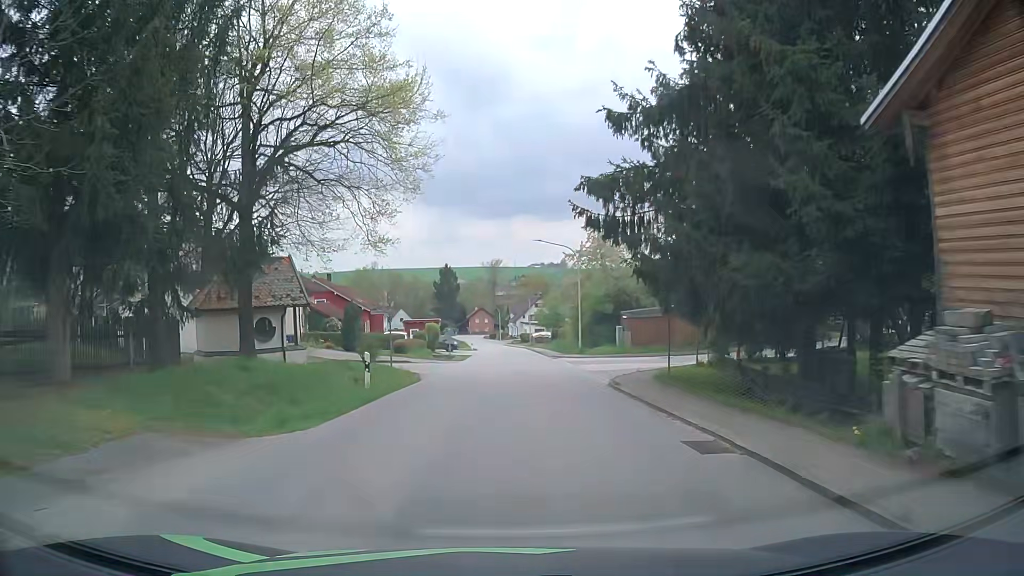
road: tertiary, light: Day
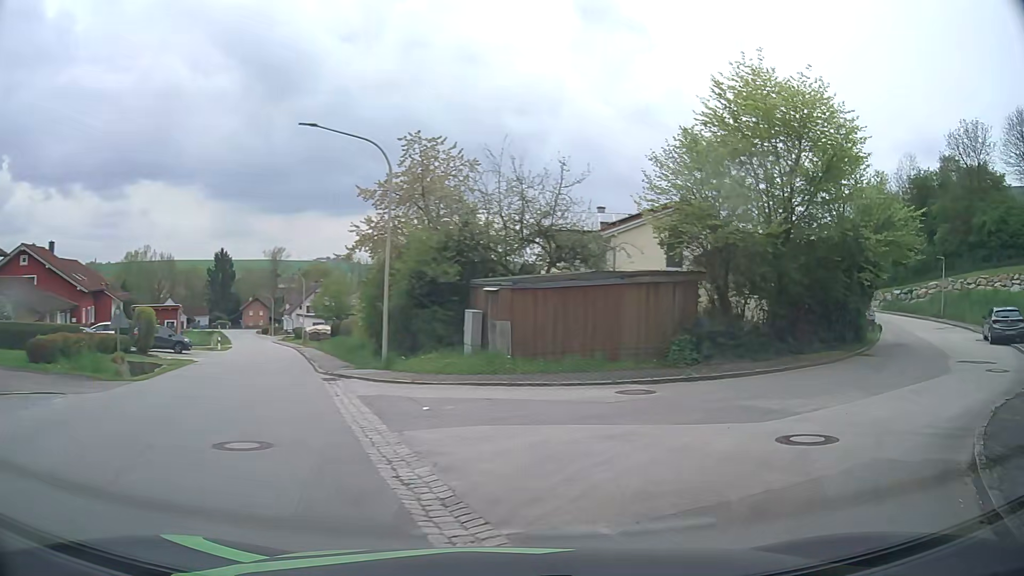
(+1.2, +22.9) m; +17°
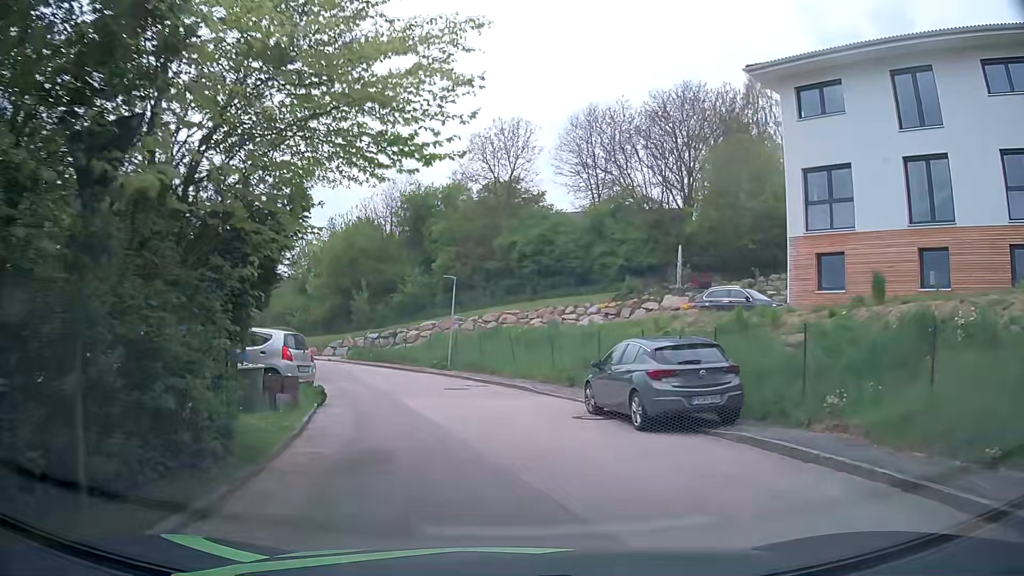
(+8.9, +14.8) m; +48°
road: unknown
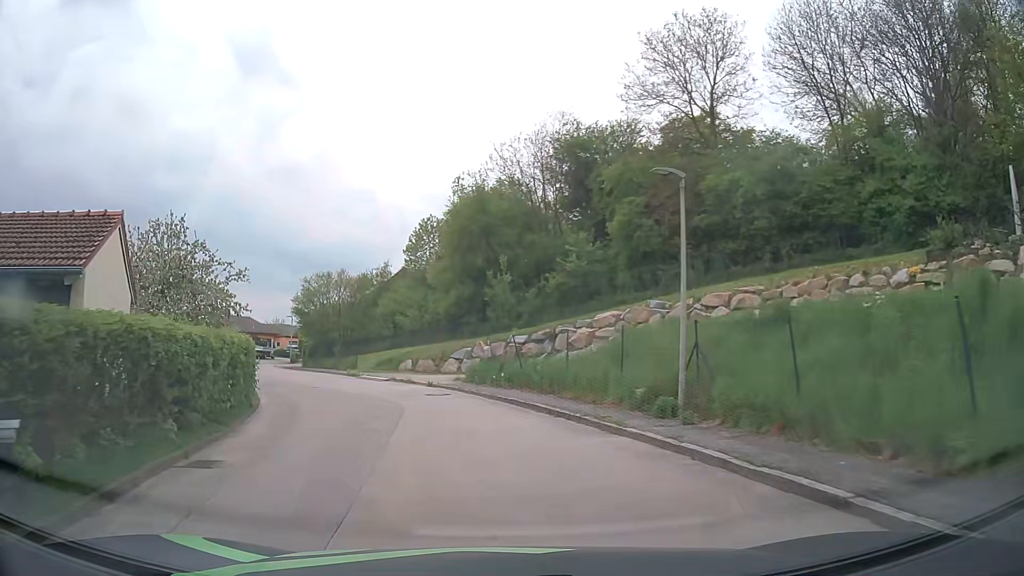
(-2.3, +19.3) m; -14°
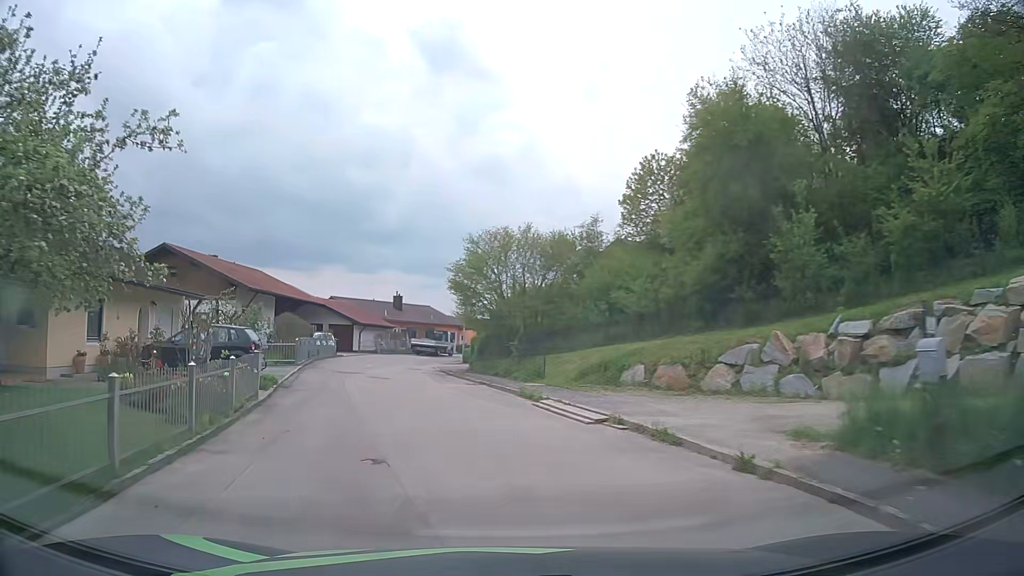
(-2.5, +16.1) m; -16°
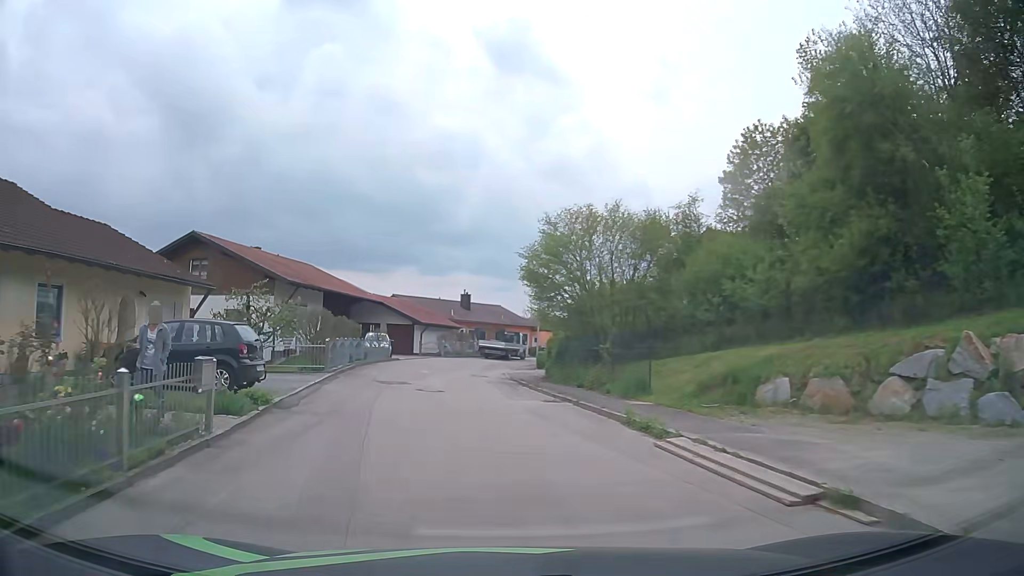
(-0.4, +5.5) m; -7°
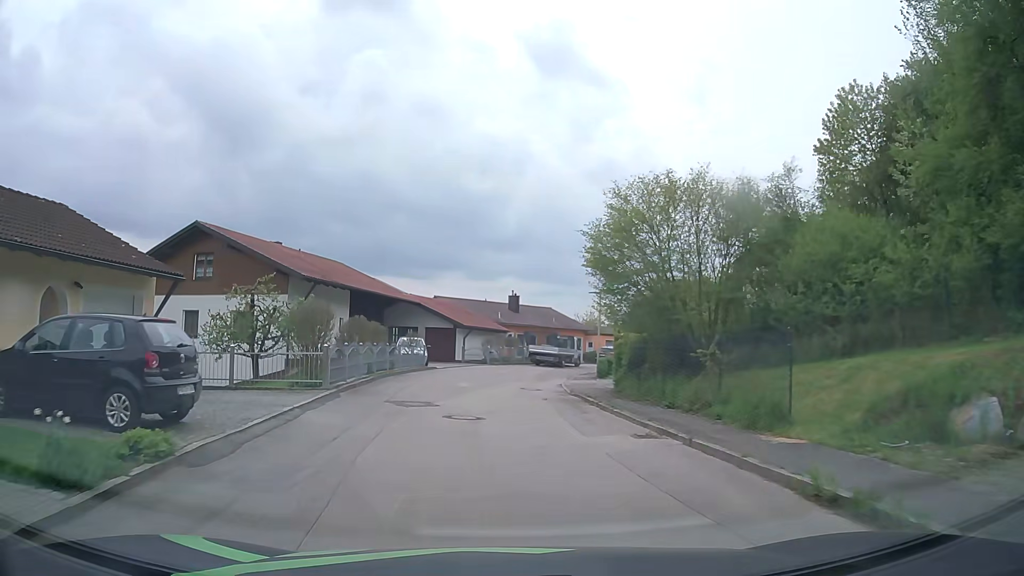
(-0.2, +5.4) m; -4°
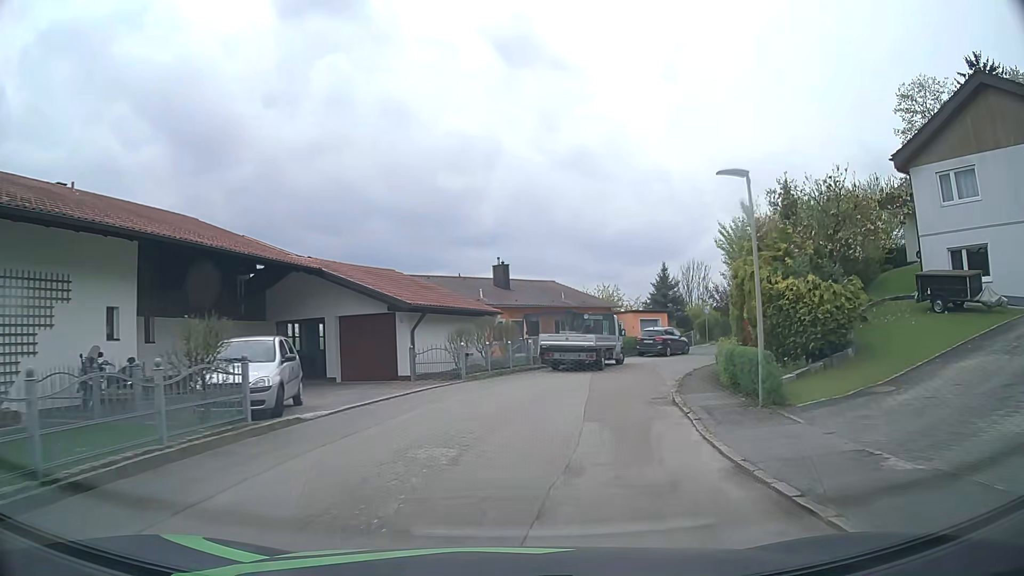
(-0.4, +21.4) m; +1°
